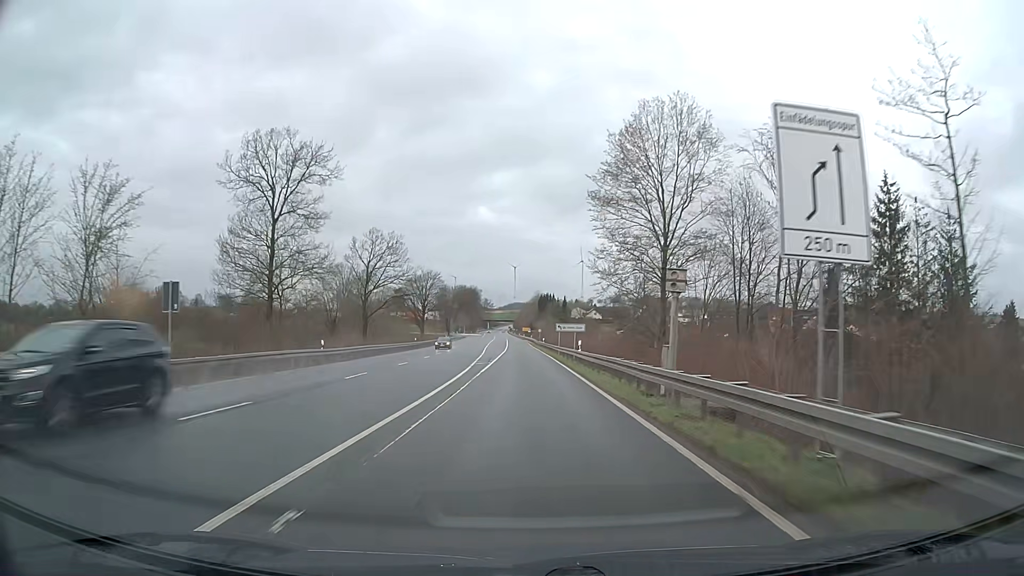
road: primary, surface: asphalt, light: Day
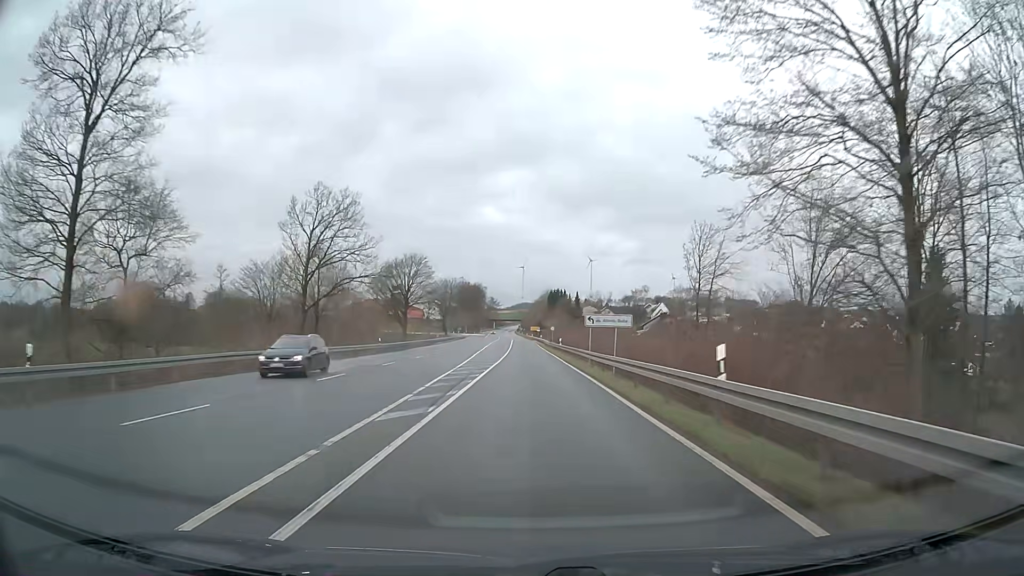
(-0.2, +25.0) m; -1°
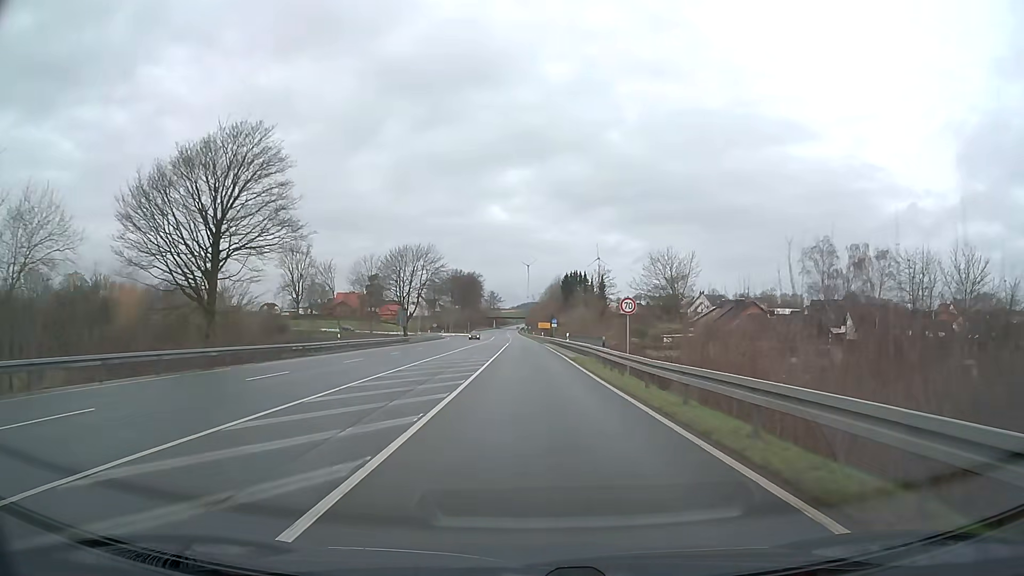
(-0.2, +61.9) m; 0°
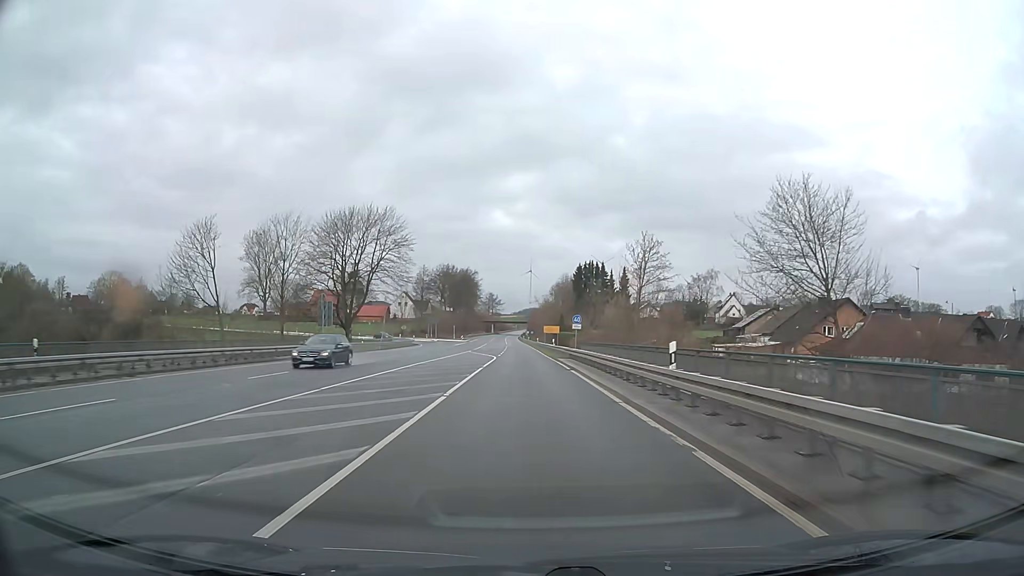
(-0.1, +34.9) m; 0°
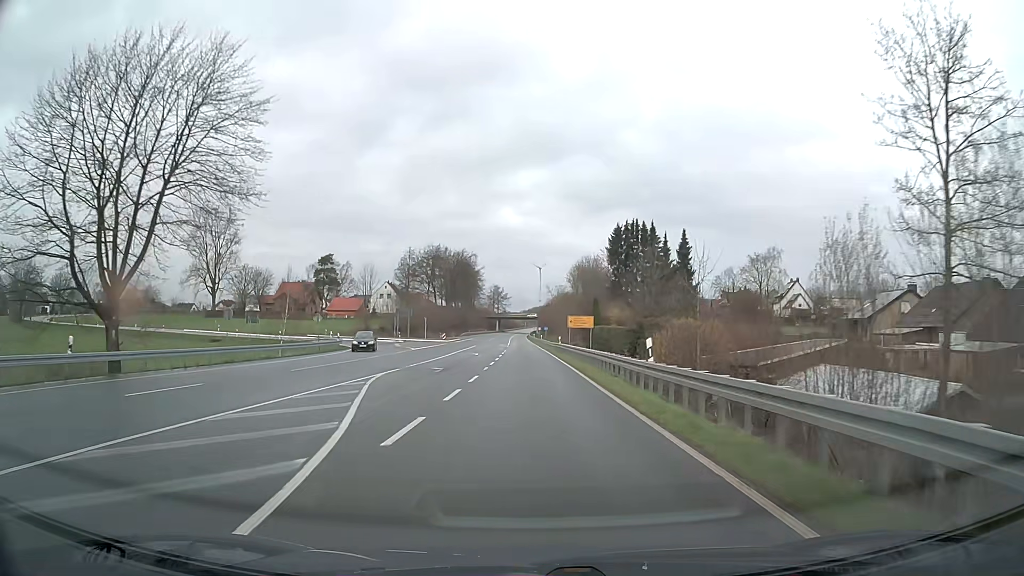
(-0.3, +44.5) m; -1°
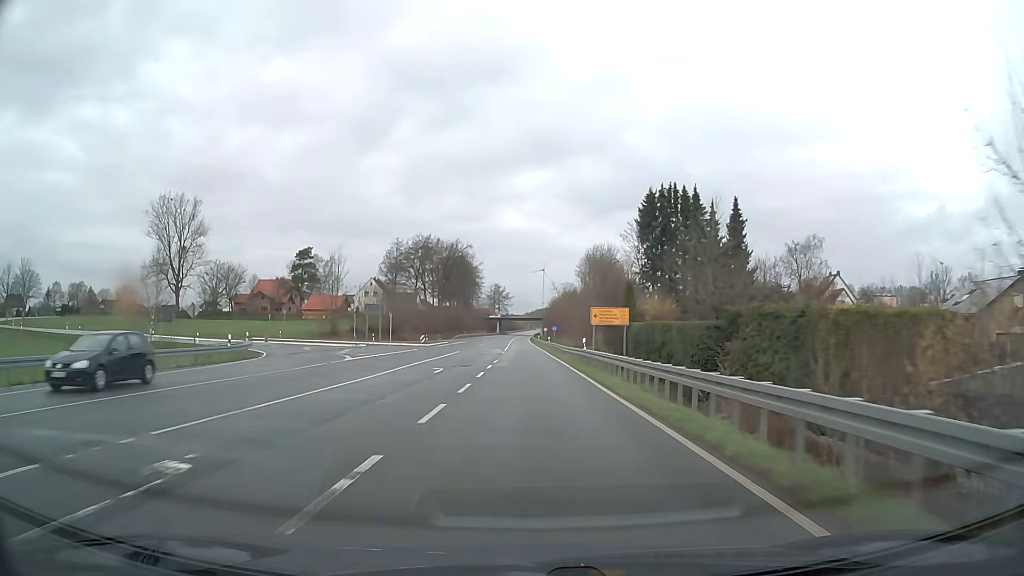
(0.0, +21.9) m; 0°
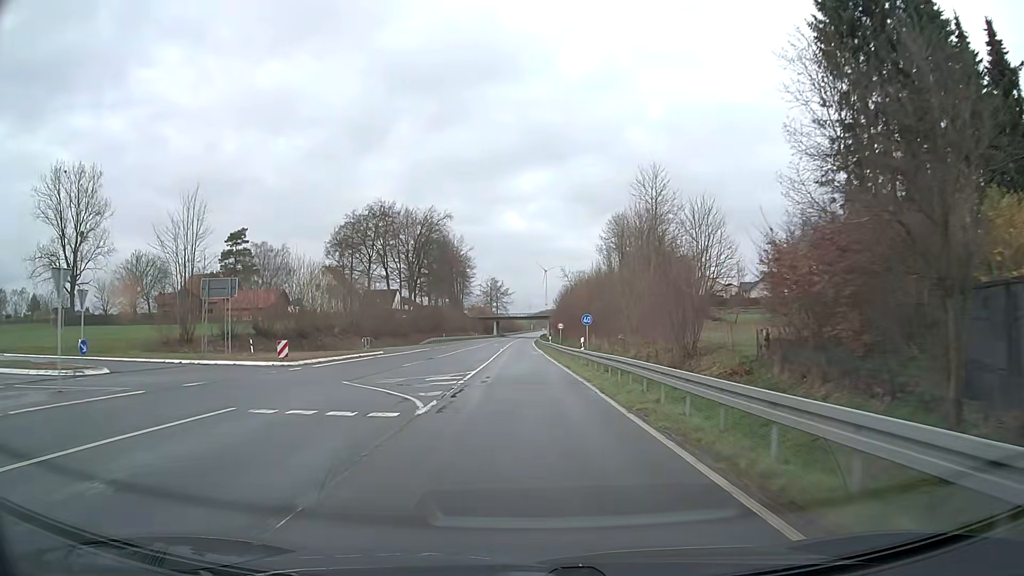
(+0.1, +43.3) m; 0°
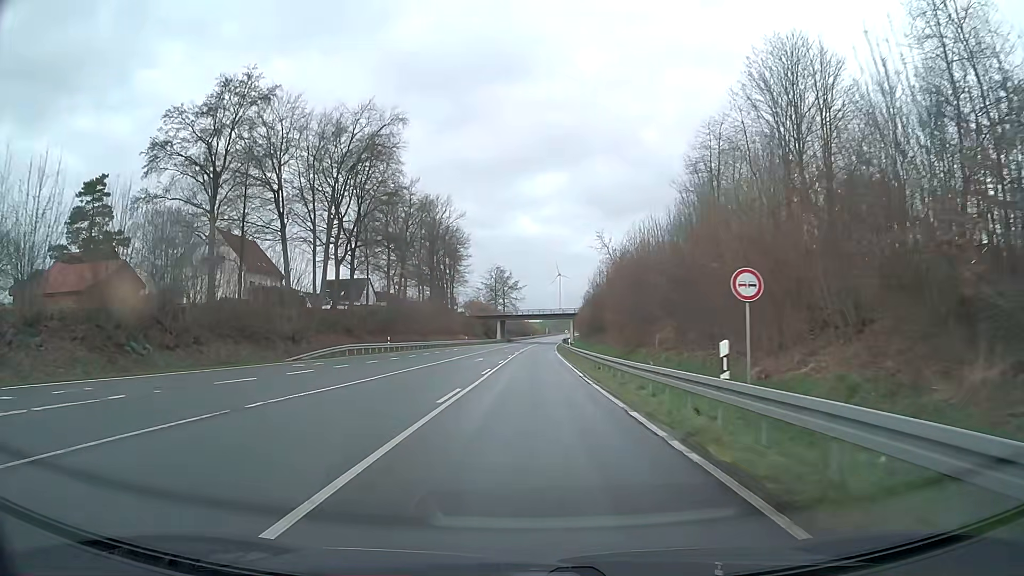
(-0.9, +53.8) m; -1°
(0, +10) (0, +20) (0, +30) (0, +40) (0, +50) (+1, +60) (+1, +70) (+1, +80) (+1, +90) (+2, +100) m
